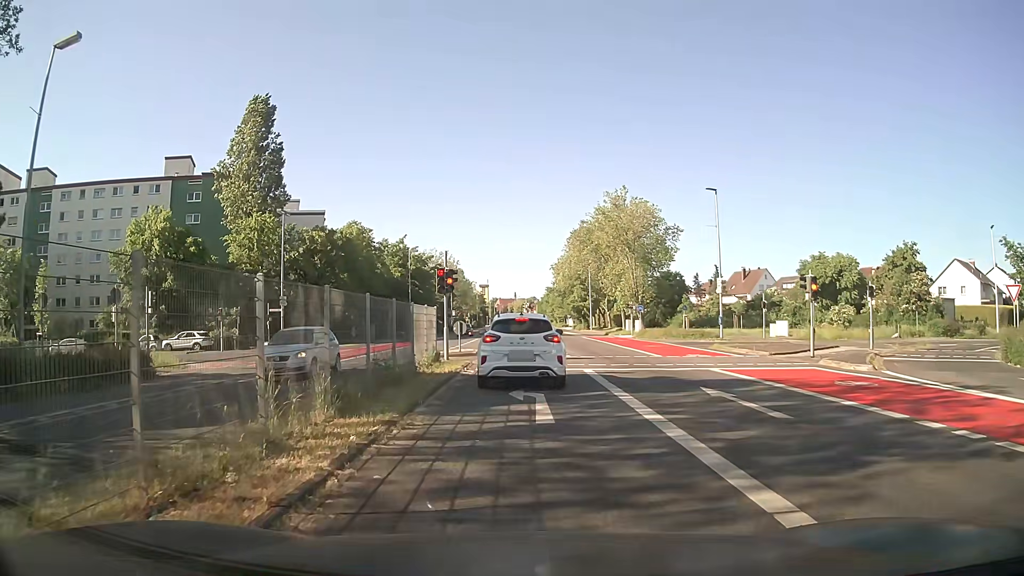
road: secondary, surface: asphalt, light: Day
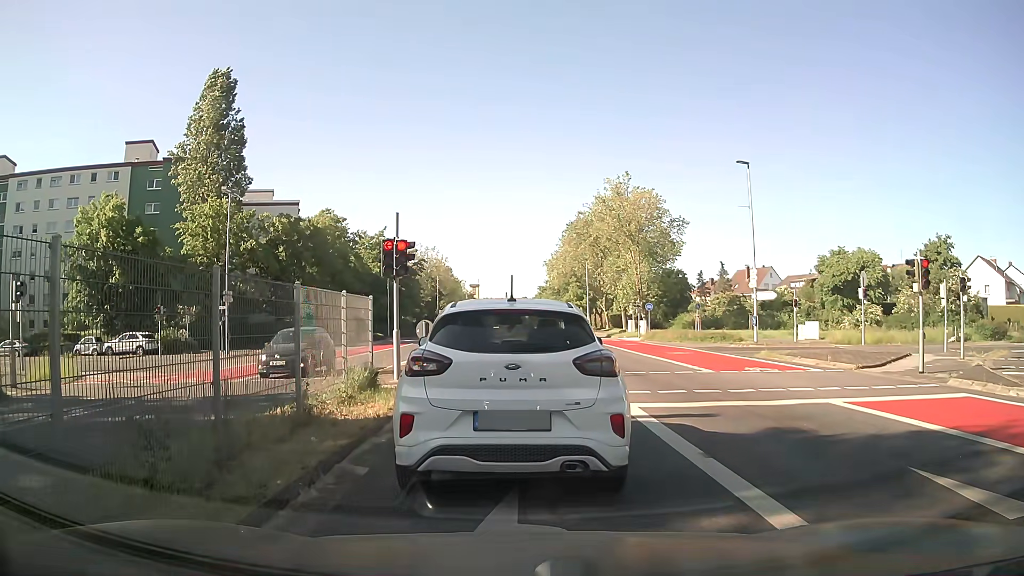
(+0.1, +8.0) m; +1°
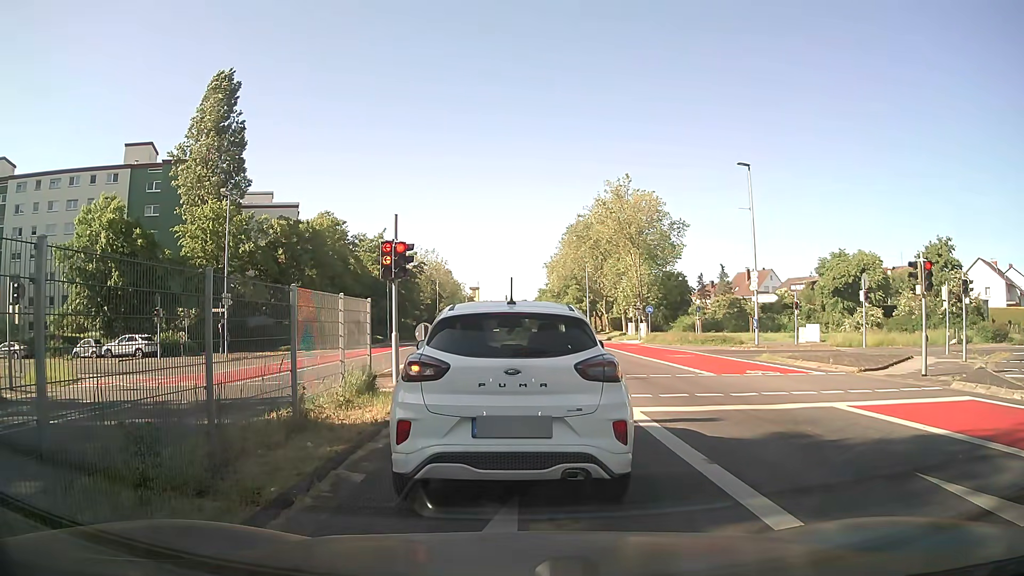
(0.0, +0.2) m; 0°
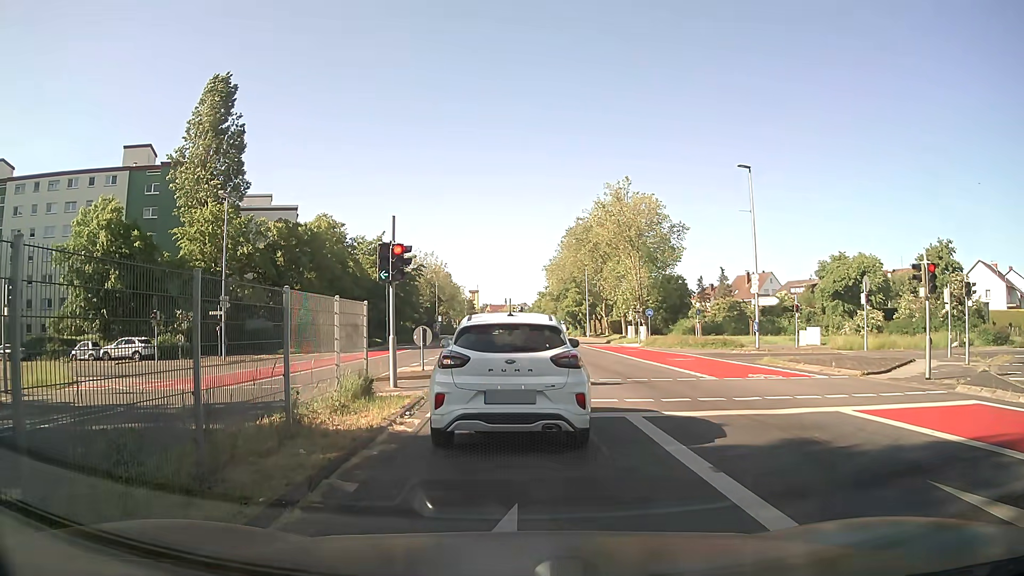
(0.0, +0.3) m; 0°
